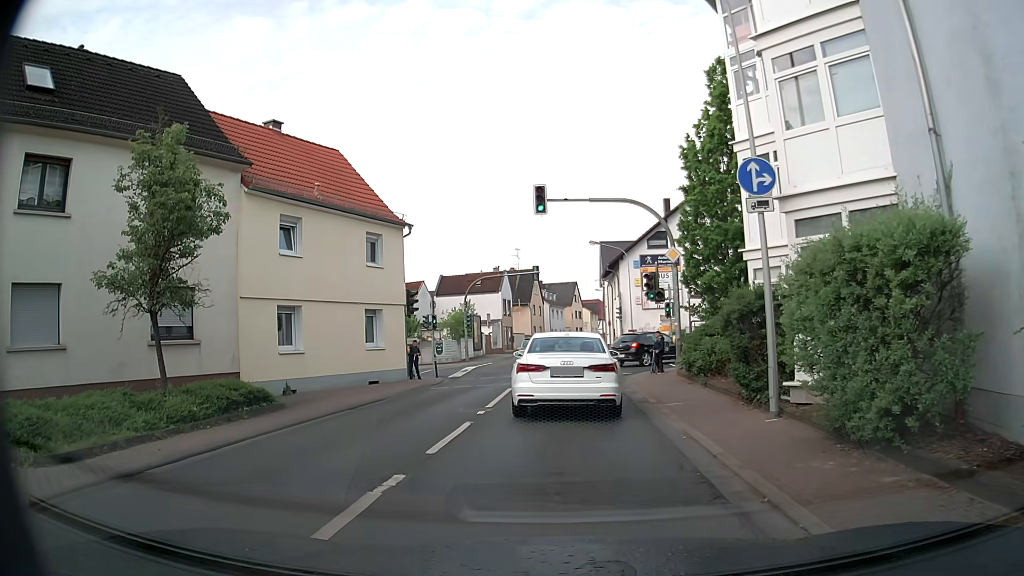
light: Day
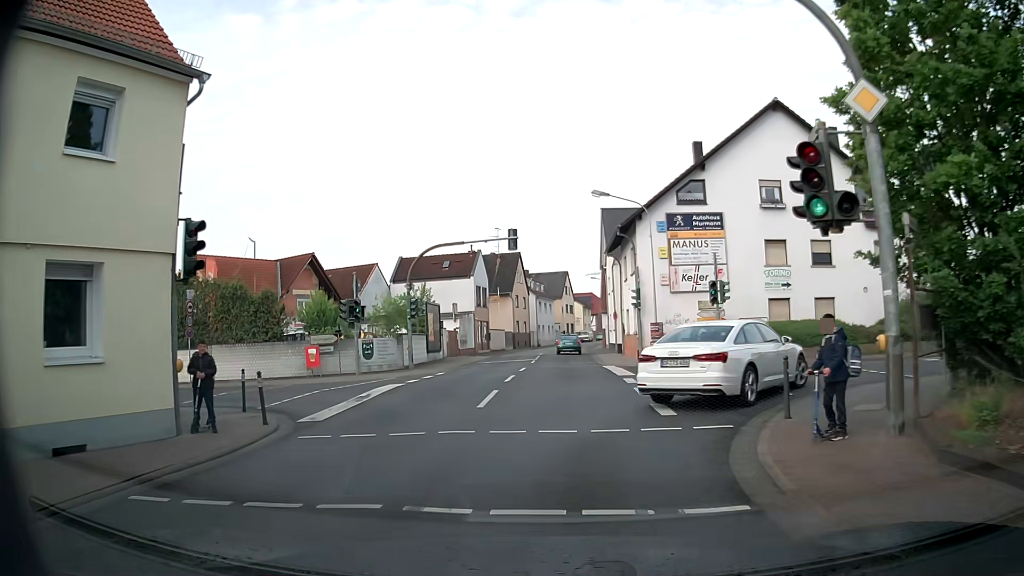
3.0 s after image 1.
(-0.3, +15.8) m; 0°
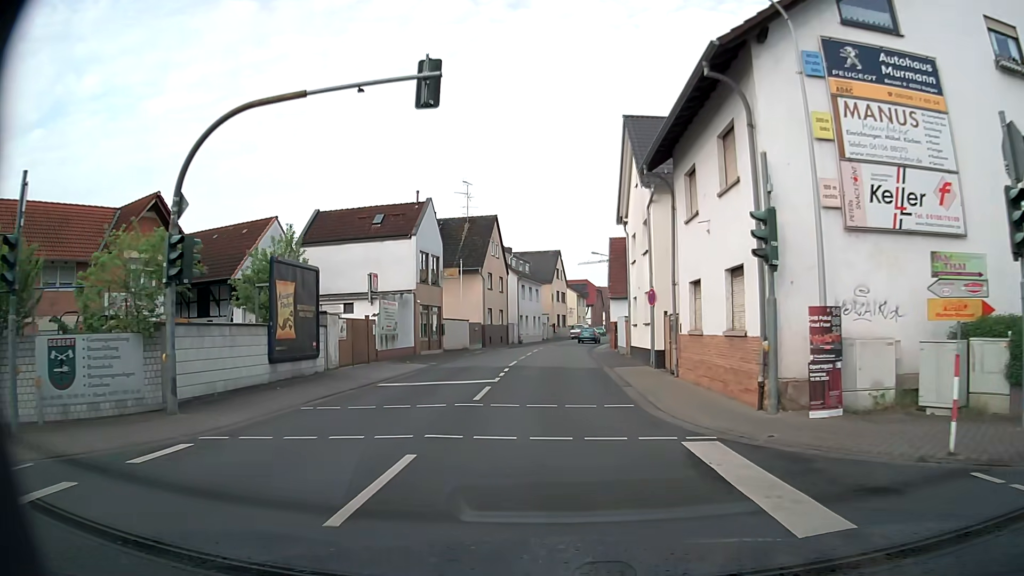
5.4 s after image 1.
(+0.1, +20.4) m; +1°
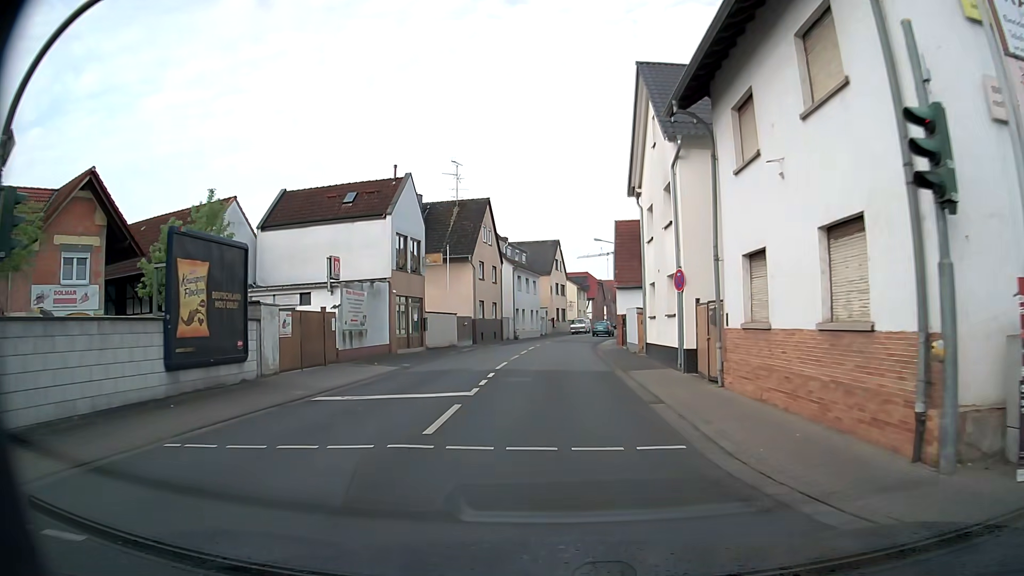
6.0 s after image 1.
(0.0, +5.3) m; +1°
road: tertiary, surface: asphalt
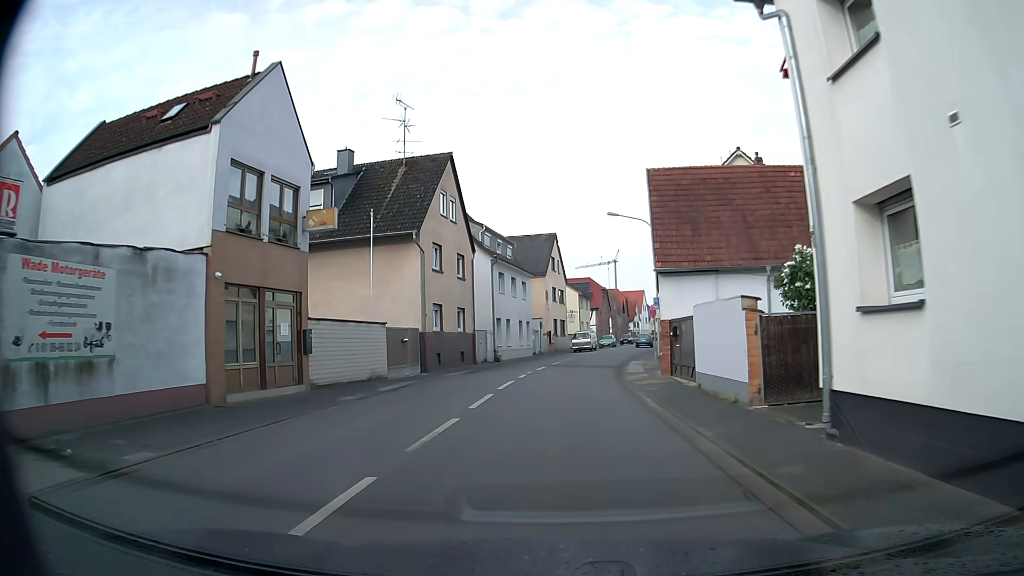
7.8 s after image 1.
(-0.2, +16.9) m; -1°
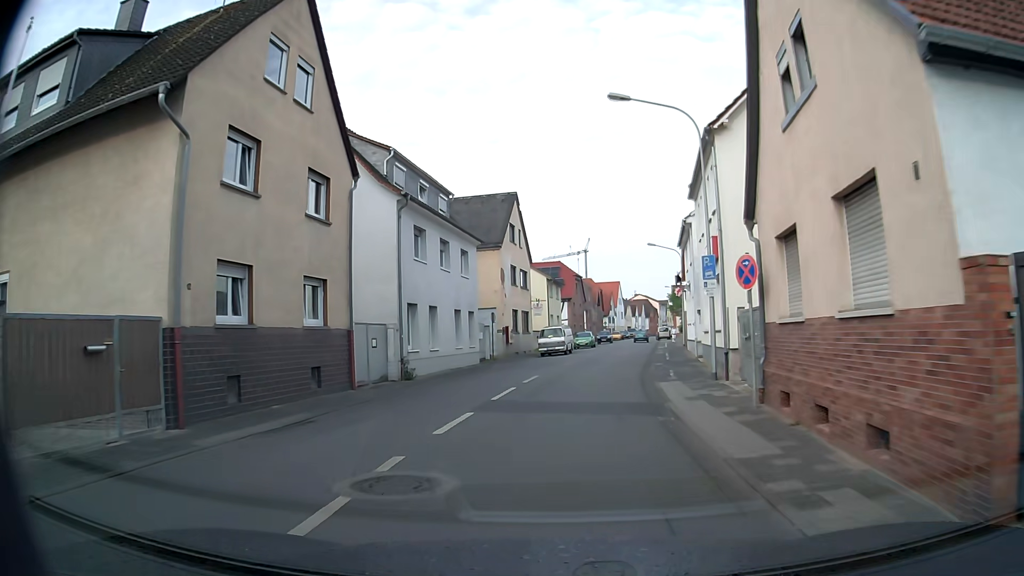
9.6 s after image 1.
(+0.4, +17.8) m; +3°
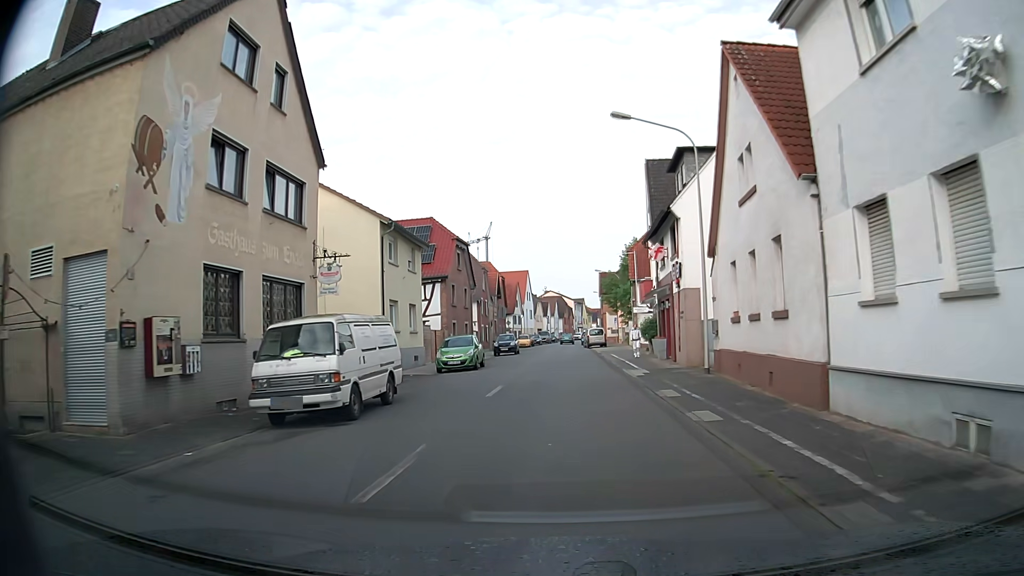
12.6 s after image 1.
(+2.5, +31.3) m; +8°
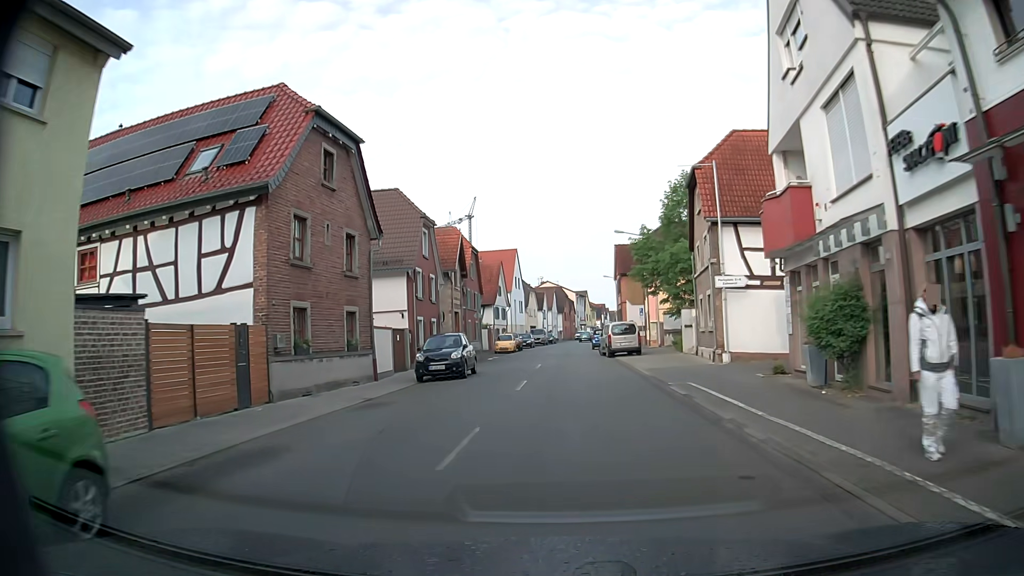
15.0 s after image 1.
(0.0, +26.5) m; 0°
(0, +10) (0, +20) (0, +30) (0, +40) (+1, +50) (+1, +60) (+2, +70) (+3, +80) (+4, +90) (+5, +100) m
